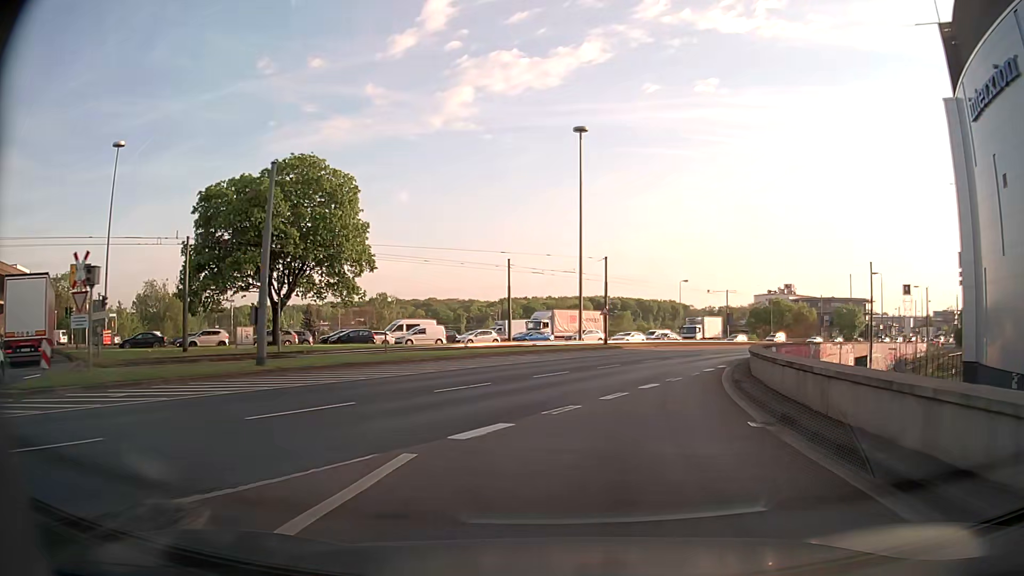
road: motorway_link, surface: asphalt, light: Day
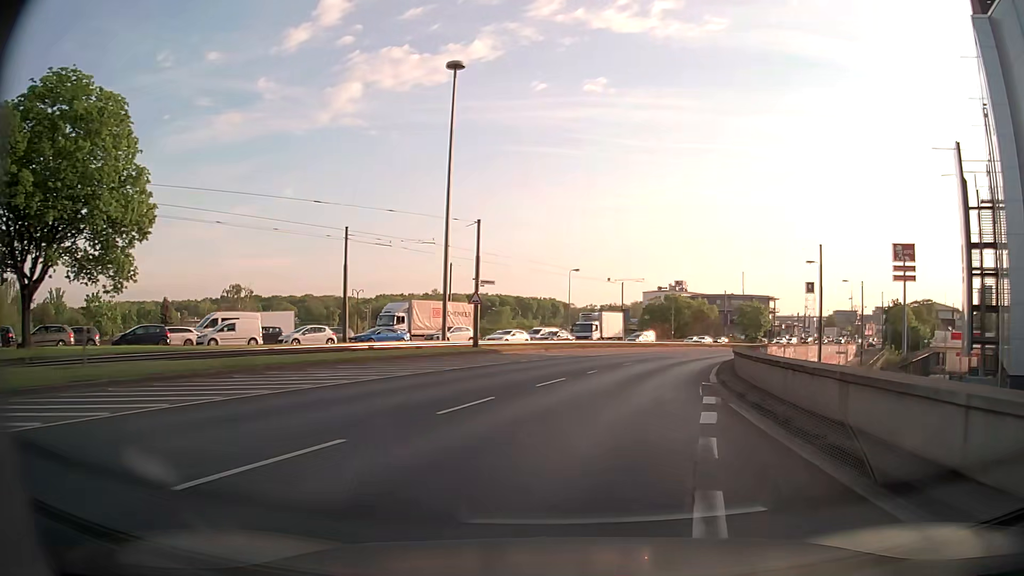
(+1.3, +15.9) m; +9°
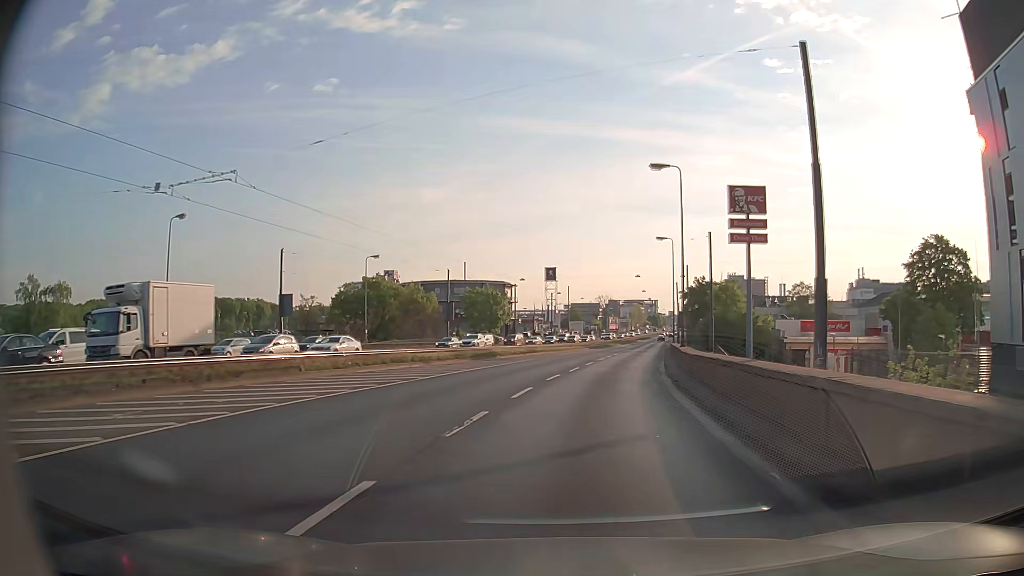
(+9.4, +41.3) m; +24°
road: primary
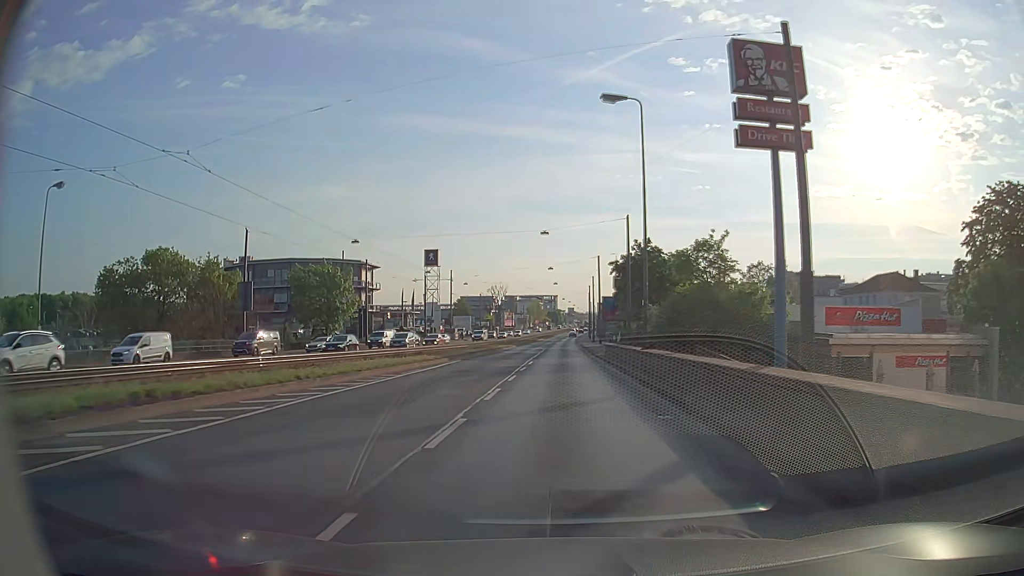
(+3.7, +36.5) m; +9°
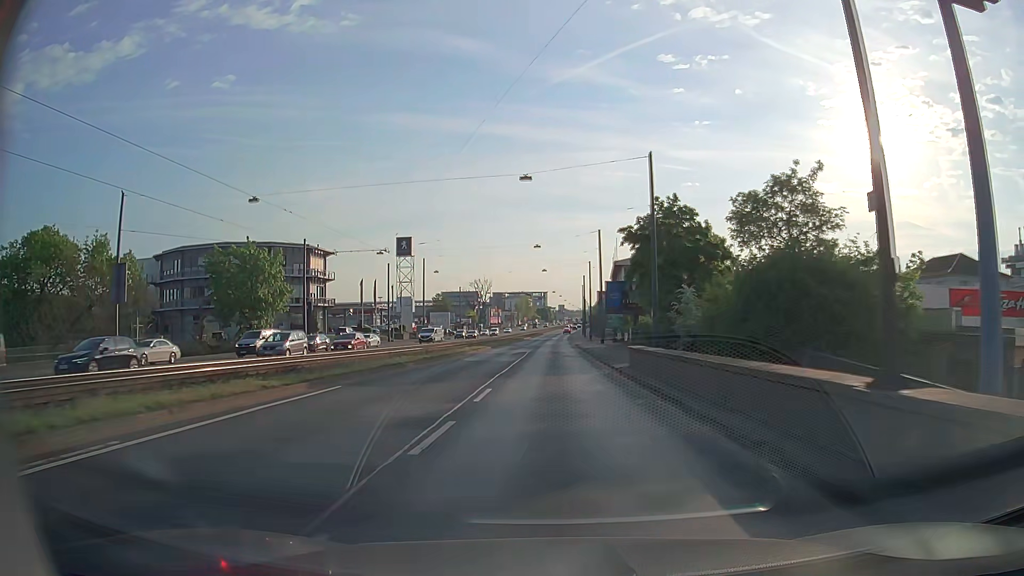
(+0.1, +18.6) m; +1°
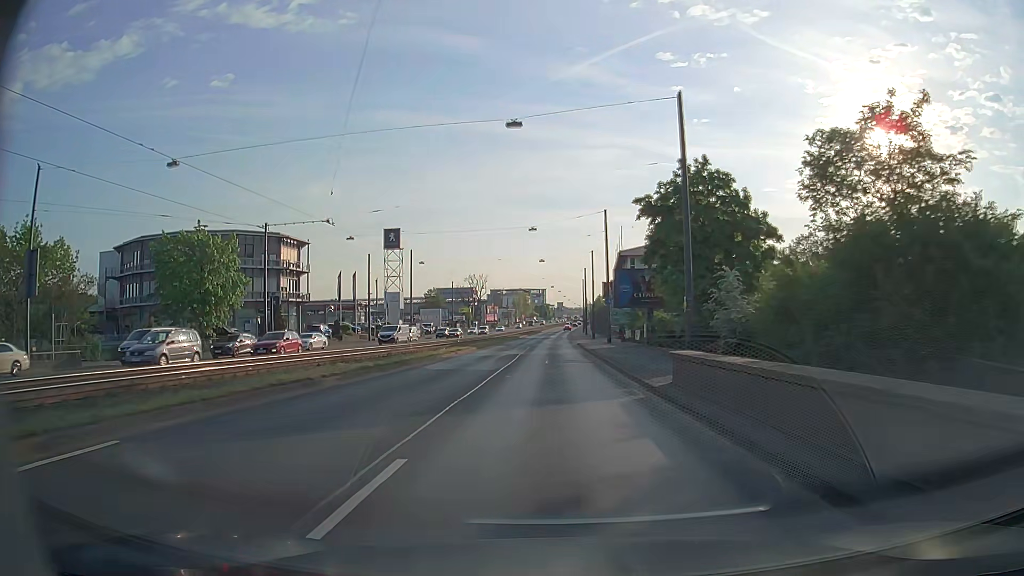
(0.0, +9.3) m; 0°
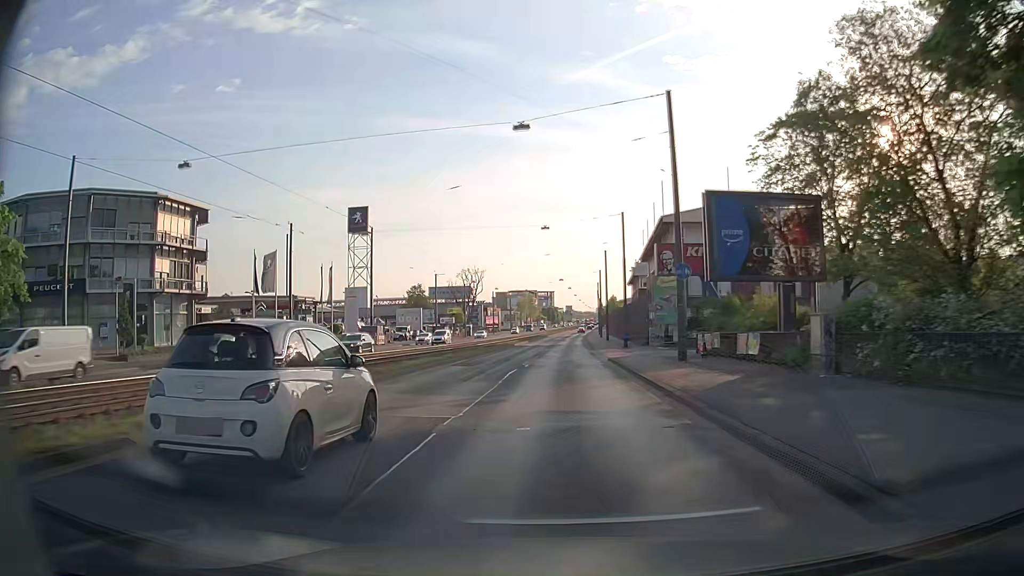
(-0.2, +28.1) m; -1°
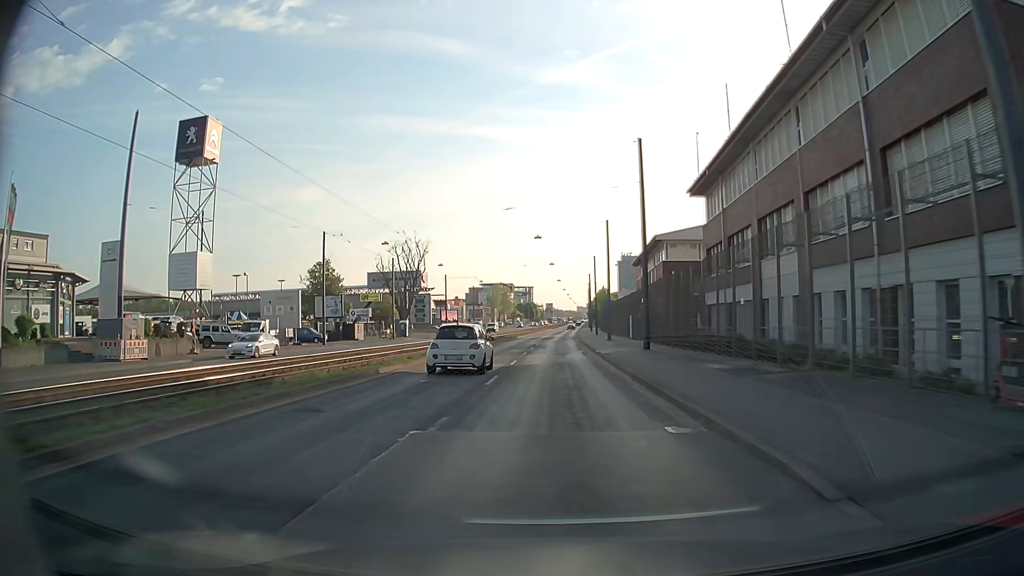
(+0.7, +46.8) m; +2°
(0, +10) (0, +20) (0, +30) (0, +40) (0, +50) (0, +60) (+1, +70) (+1, +80) (+1, +90) (+1, +100) m
